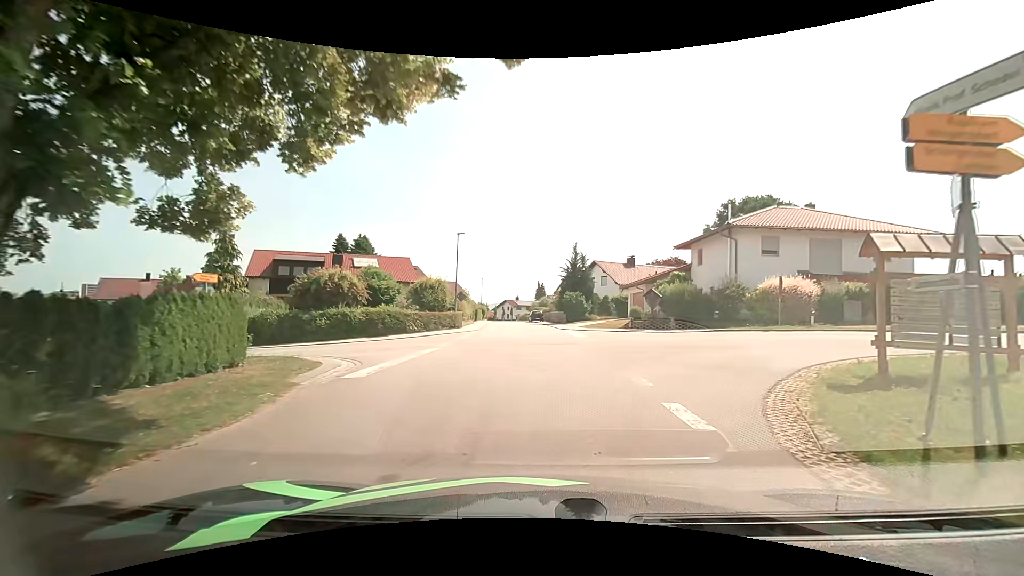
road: unclassified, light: Day
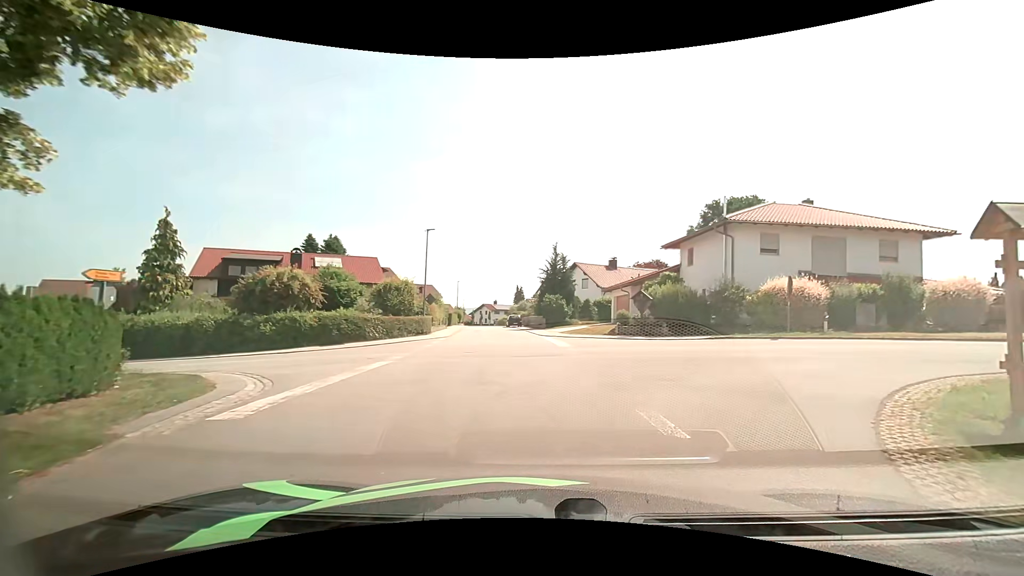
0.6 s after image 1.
(0.0, +3.3) m; +1°
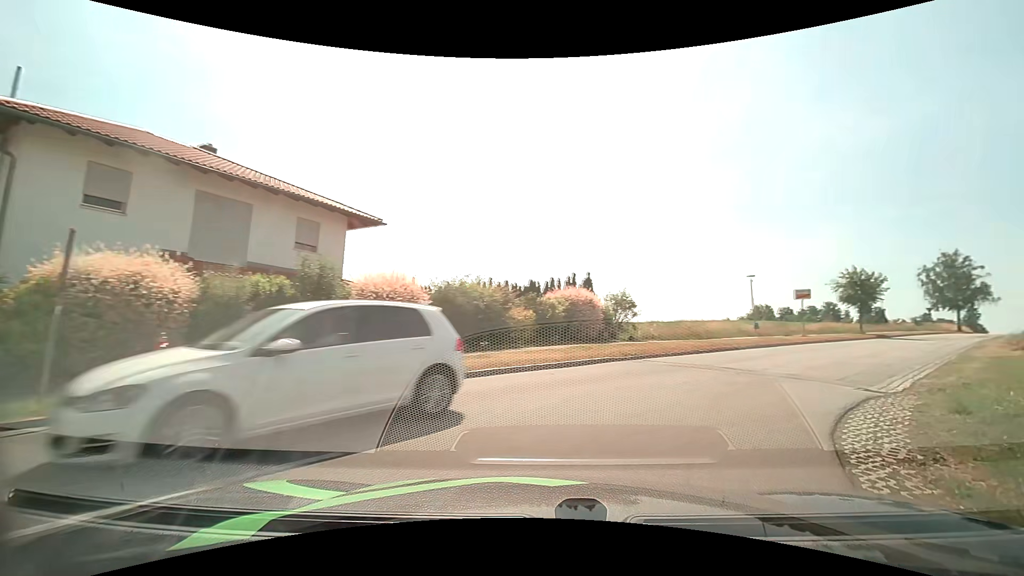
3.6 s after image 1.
(+6.8, +13.2) m; +61°
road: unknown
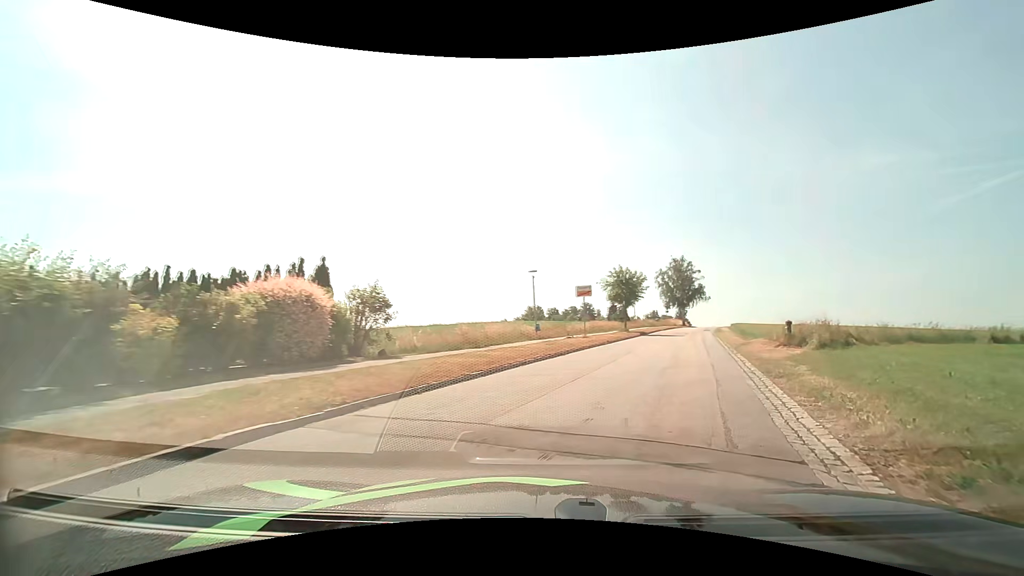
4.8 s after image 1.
(+1.8, +8.0) m; +23°
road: unclassified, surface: asphalt
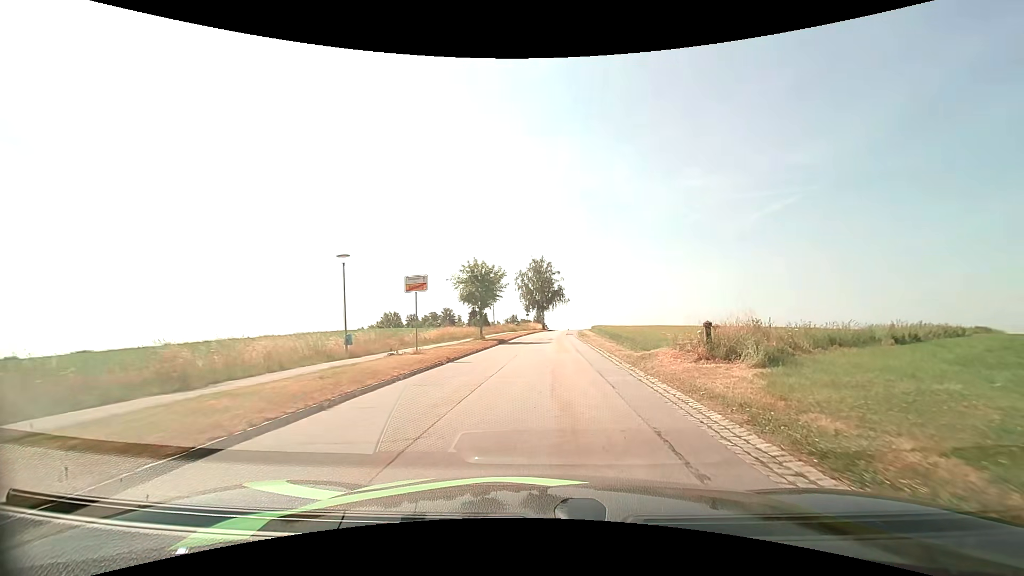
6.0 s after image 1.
(+1.8, +10.0) m; +17°
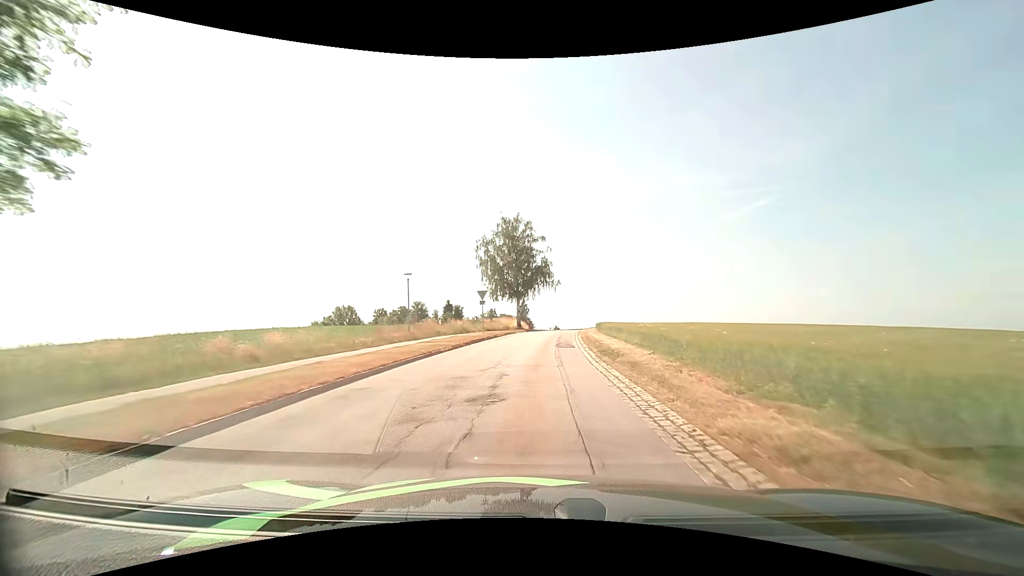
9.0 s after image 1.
(+1.8, +35.4) m; +2°
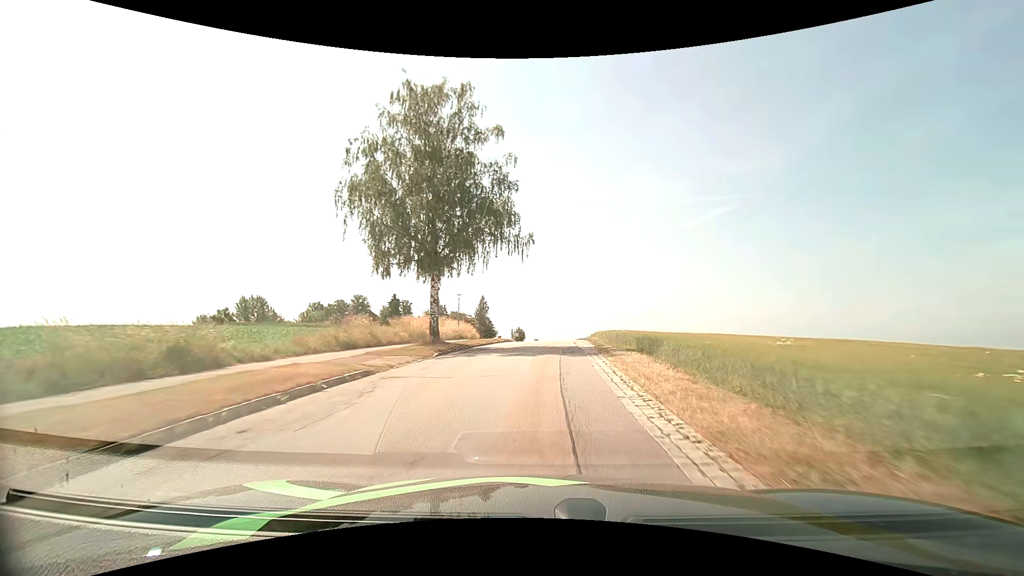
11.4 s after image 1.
(+0.9, +34.0) m; +4°
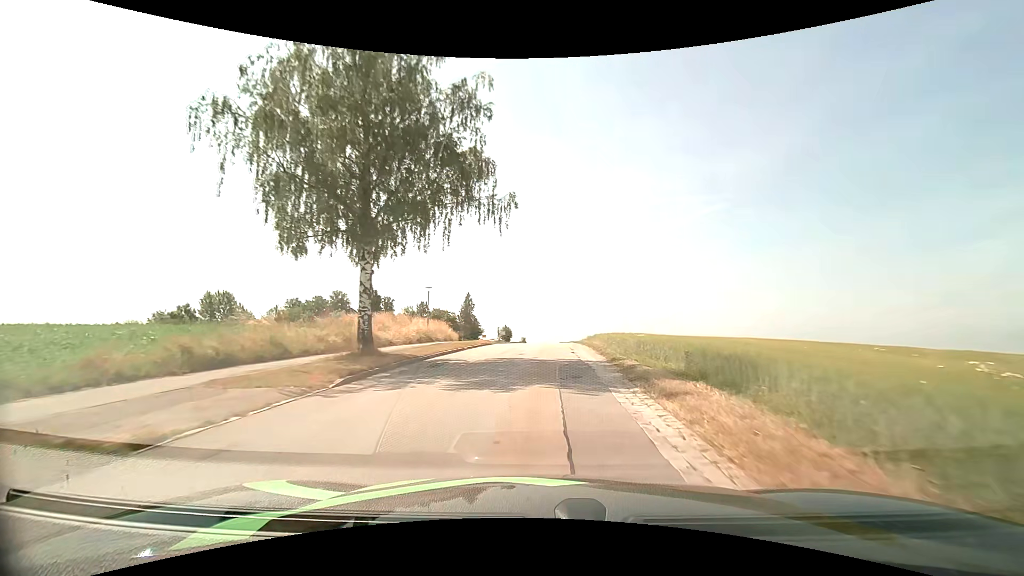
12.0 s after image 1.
(+0.1, +8.3) m; +1°
(0, +10) (0, +20) (0, +30) (0, +40) (0, +50) (-1, +60) (-3, +70) (-5, +80) (-7, +89) (-10, +99) m
